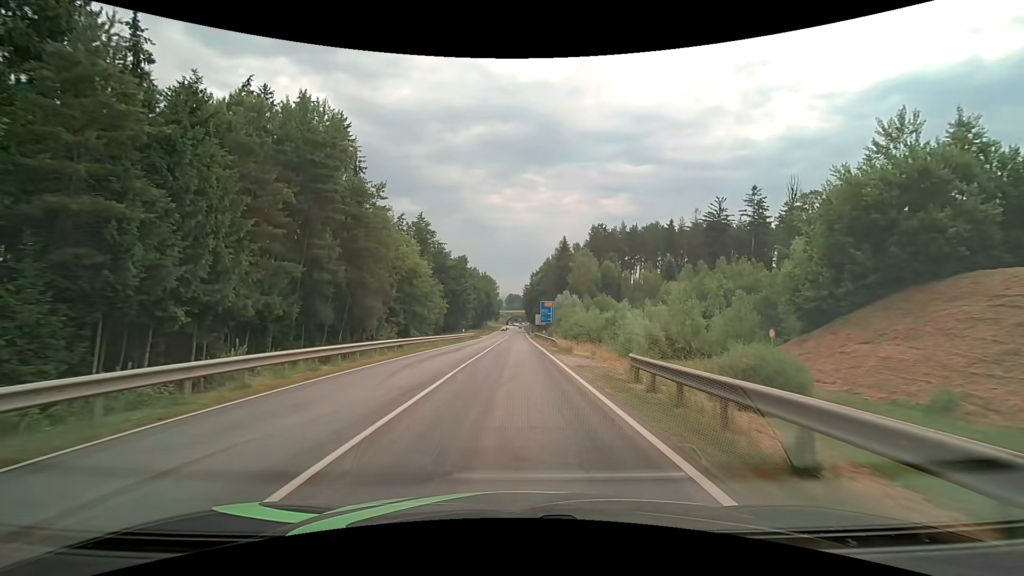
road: secondary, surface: asphalt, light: Day
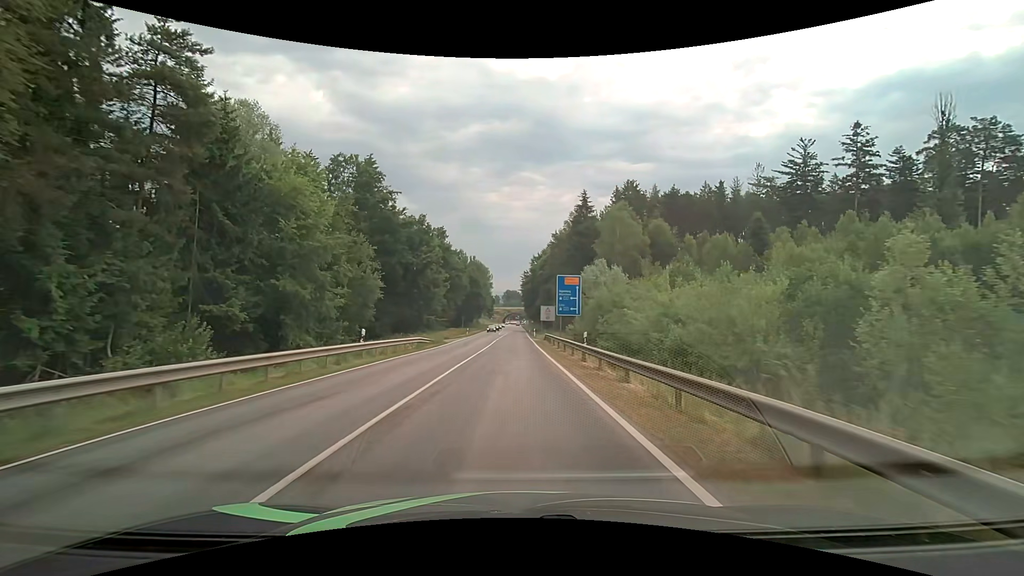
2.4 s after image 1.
(+0.2, +36.6) m; 0°
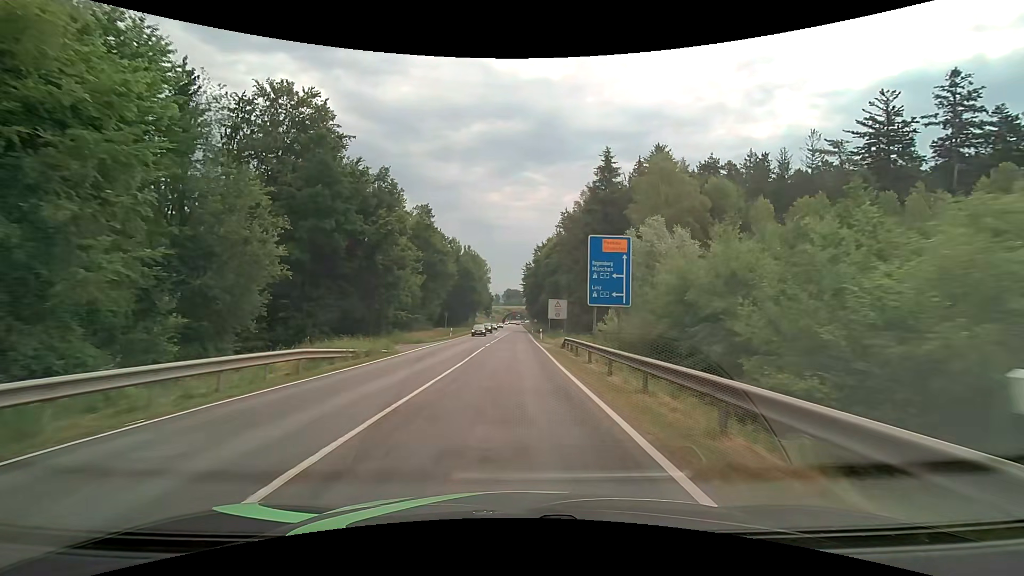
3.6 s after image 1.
(0.0, +18.1) m; 0°
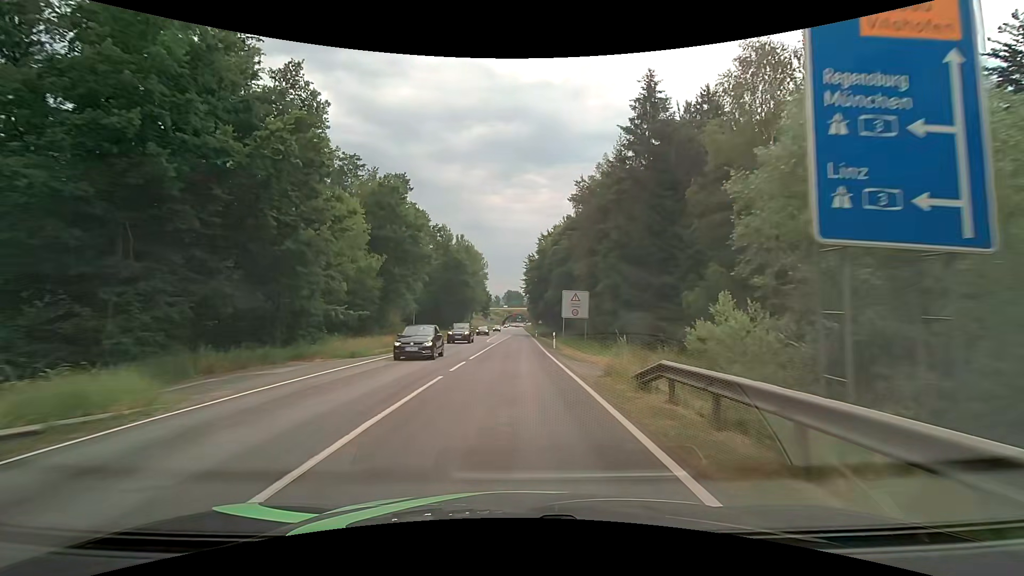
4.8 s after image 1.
(0.0, +17.9) m; 0°
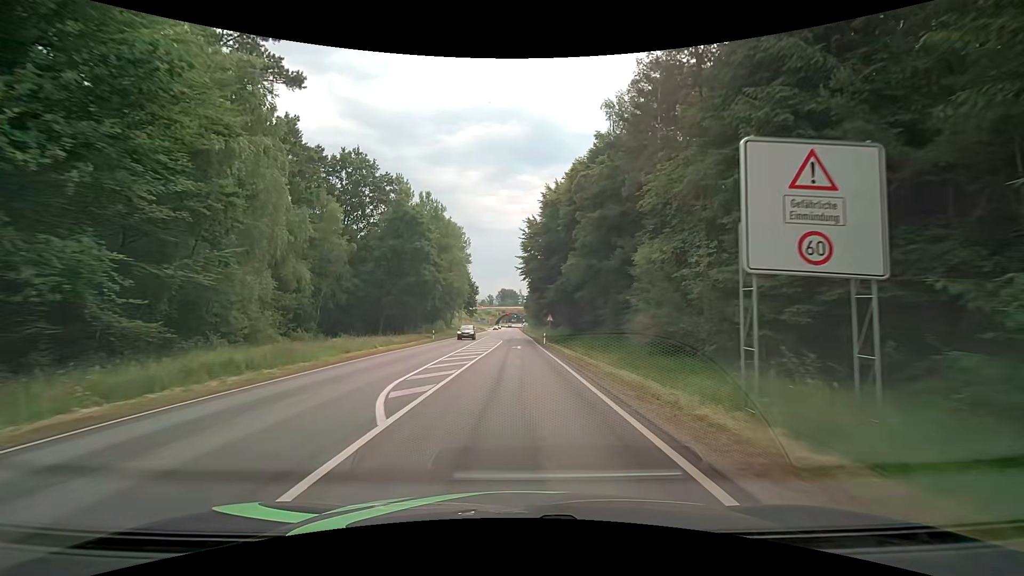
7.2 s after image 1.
(0.0, +35.2) m; 0°
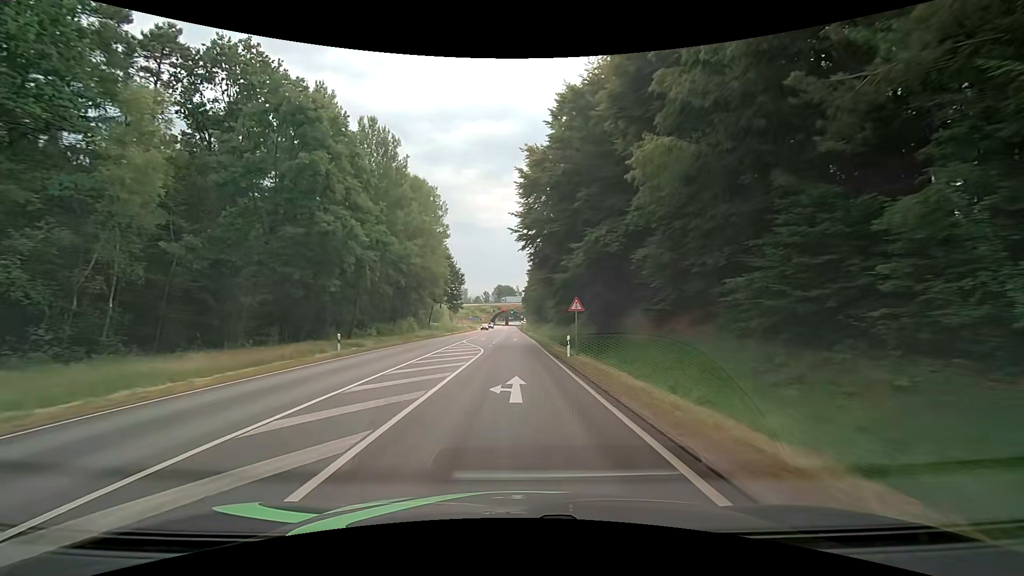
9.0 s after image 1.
(+0.3, +25.8) m; +1°
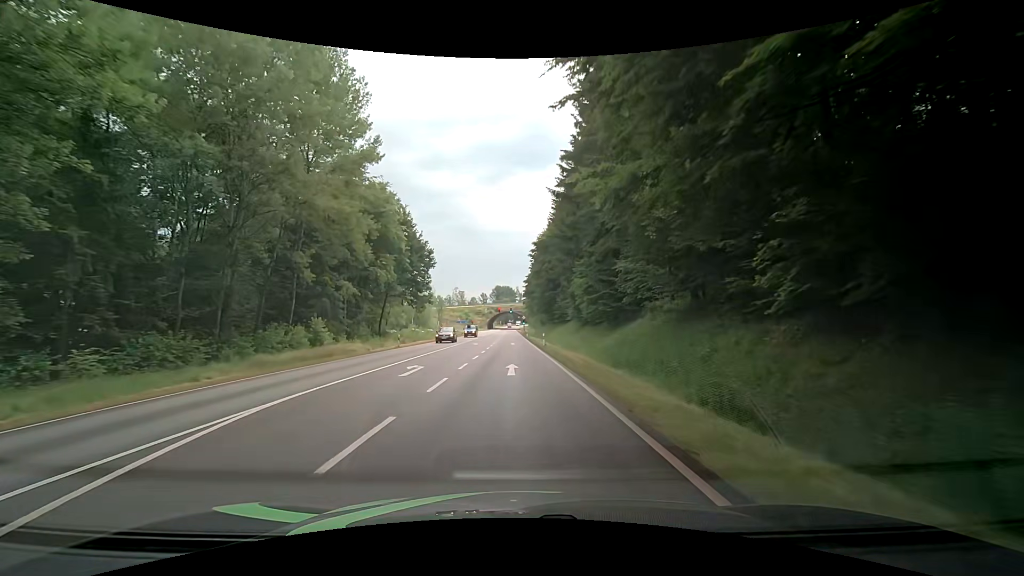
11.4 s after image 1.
(-0.4, +34.6) m; -1°
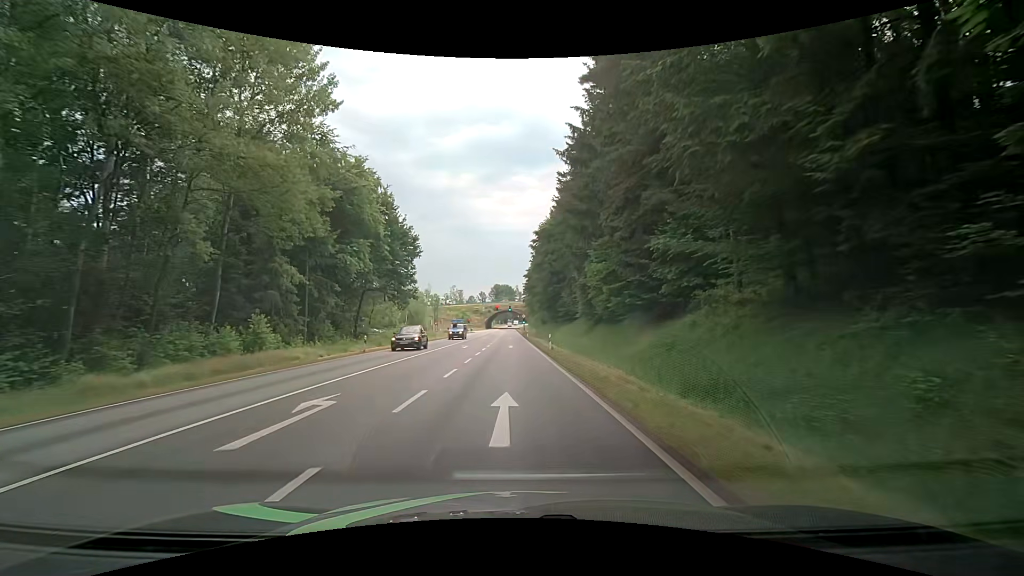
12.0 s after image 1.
(0.0, +8.8) m; +1°
(0, +10) (0, +20) (-1, +30) (-1, +40) (-1, +50) (-1, +60) (-2, +70) (-2, +80) (-3, +90) (-3, +100) m
